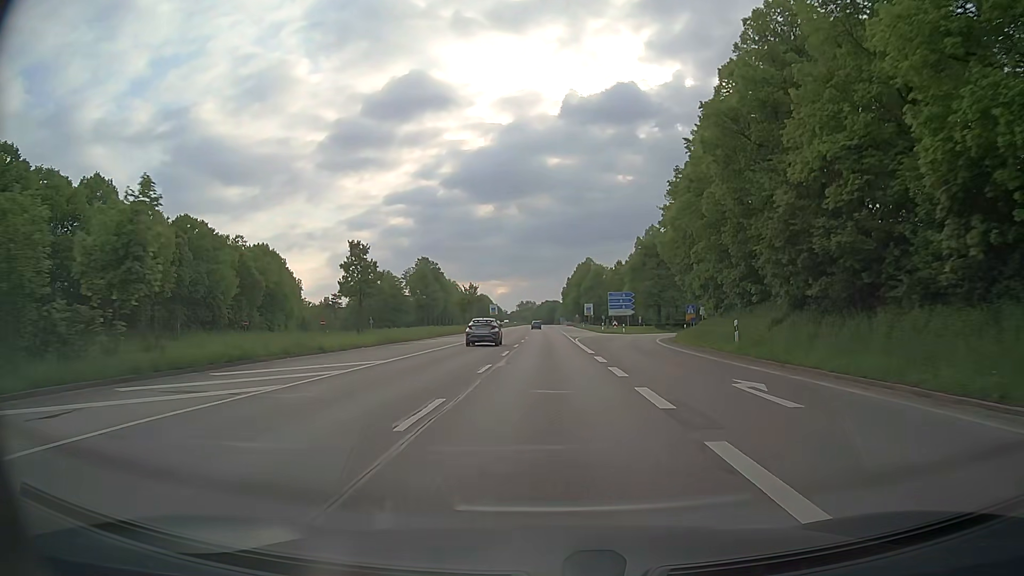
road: trunk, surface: asphalt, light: Day
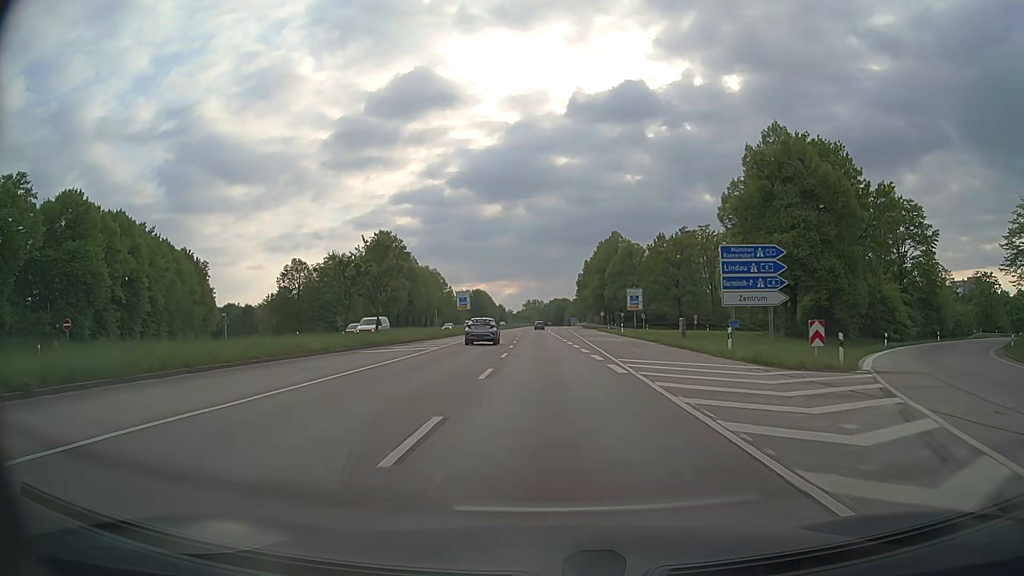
(-0.2, +57.5) m; -1°
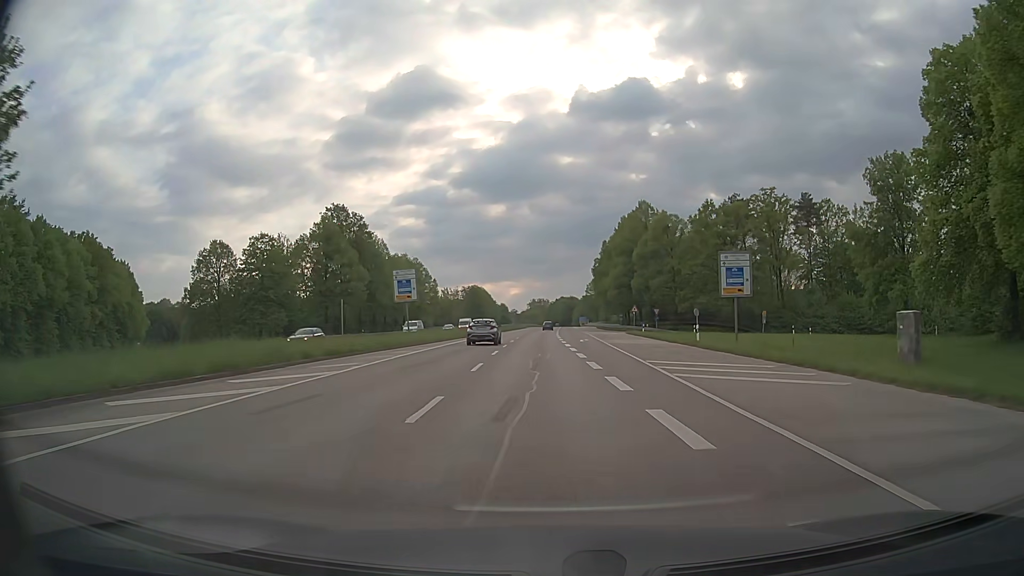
(-0.2, +34.3) m; -1°
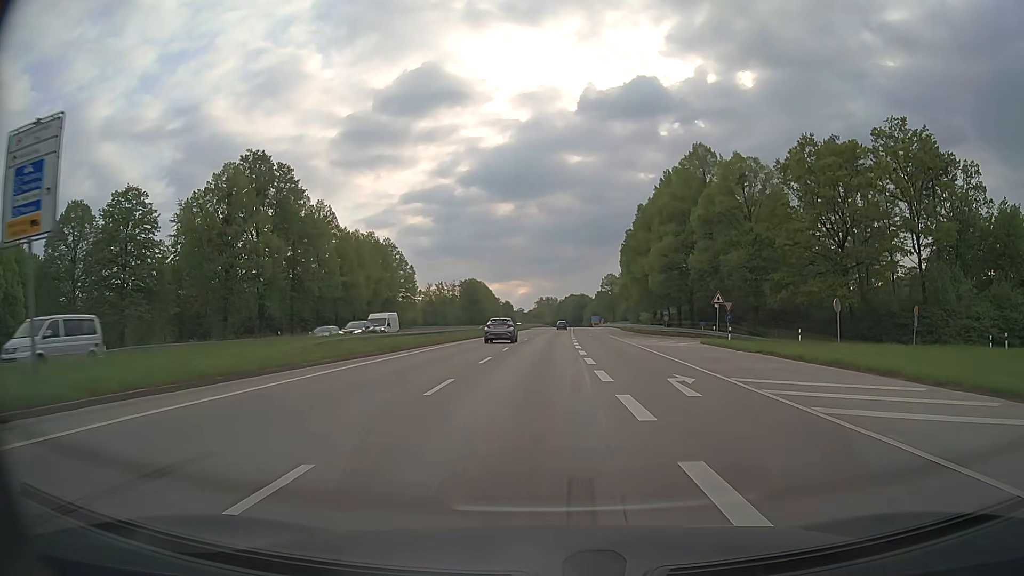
(-0.2, +34.3) m; -1°
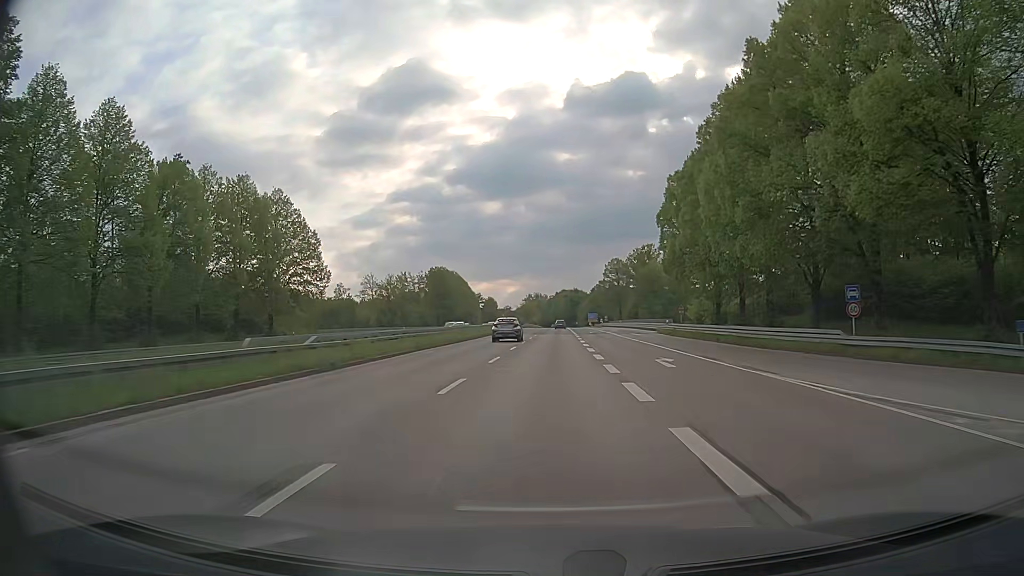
(+0.4, +46.2) m; +1°
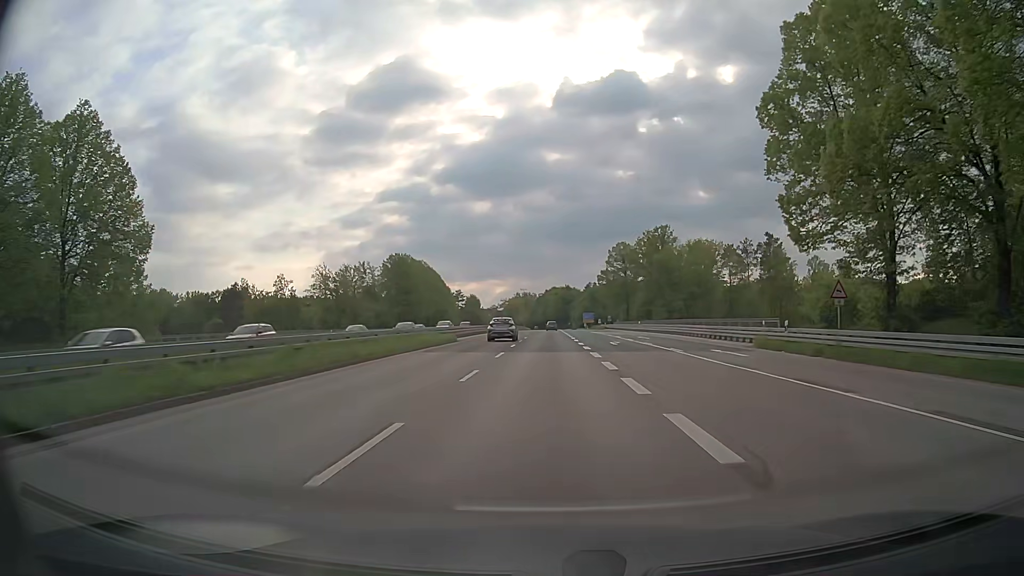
(+0.3, +34.9) m; +1°
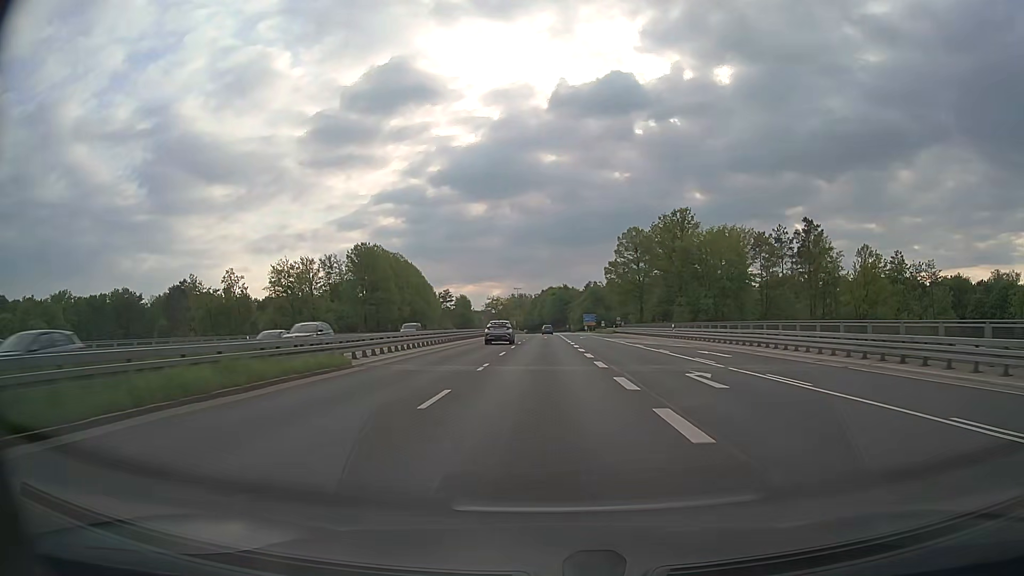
(+0.1, +23.4) m; 0°
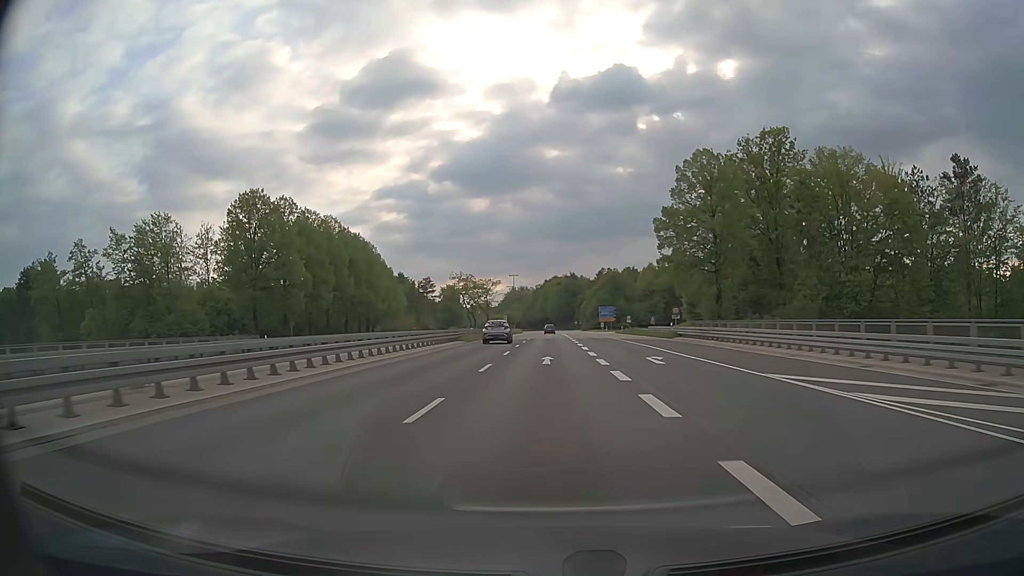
(-0.1, +46.9) m; 0°
(0, +10) (0, +20) (0, +30) (0, +40) (0, +50) (0, +60) (0, +70) (0, +80) (0, +90) (0, +100) m
